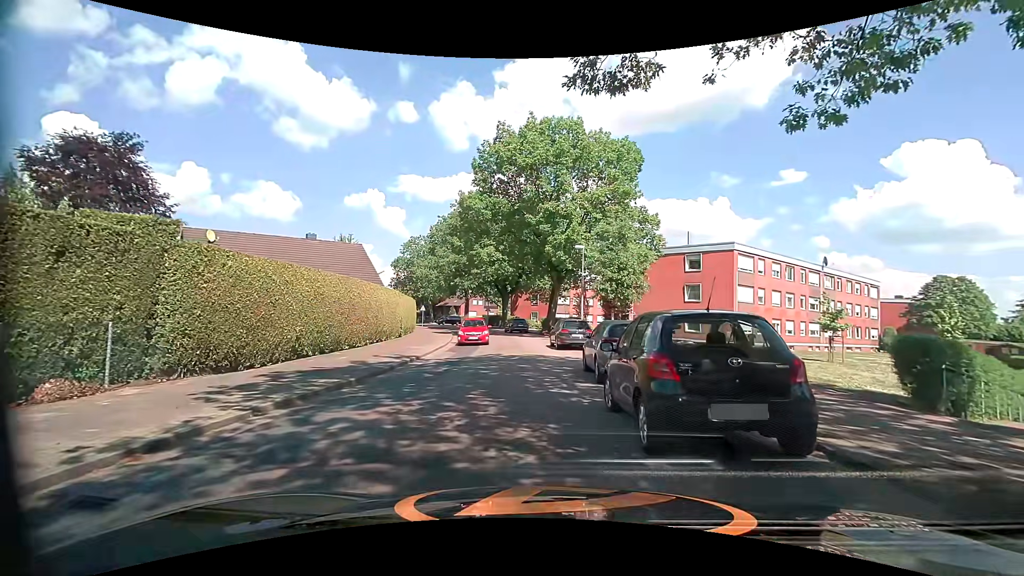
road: tertiary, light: Day
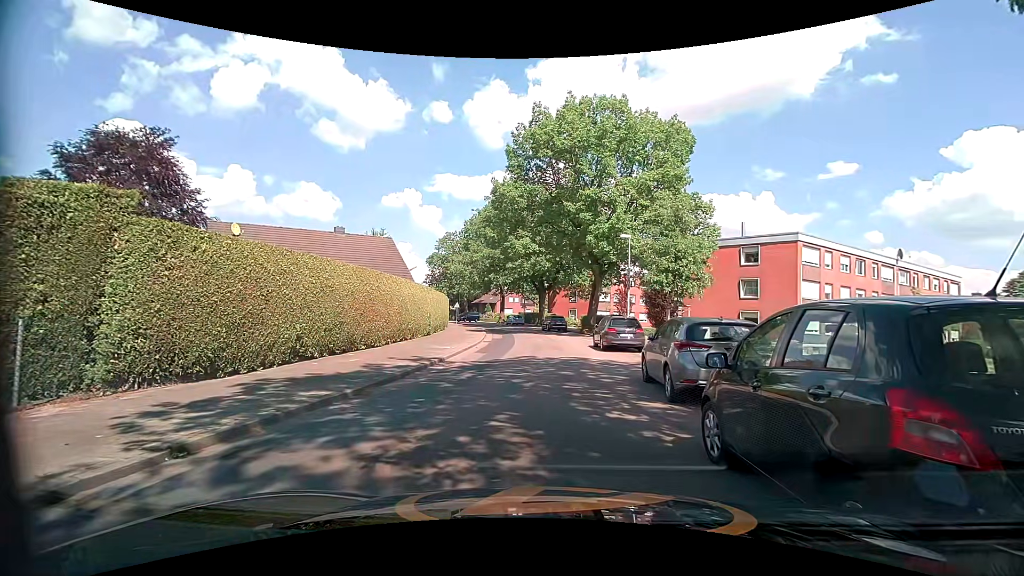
(-0.1, +2.6) m; -4°
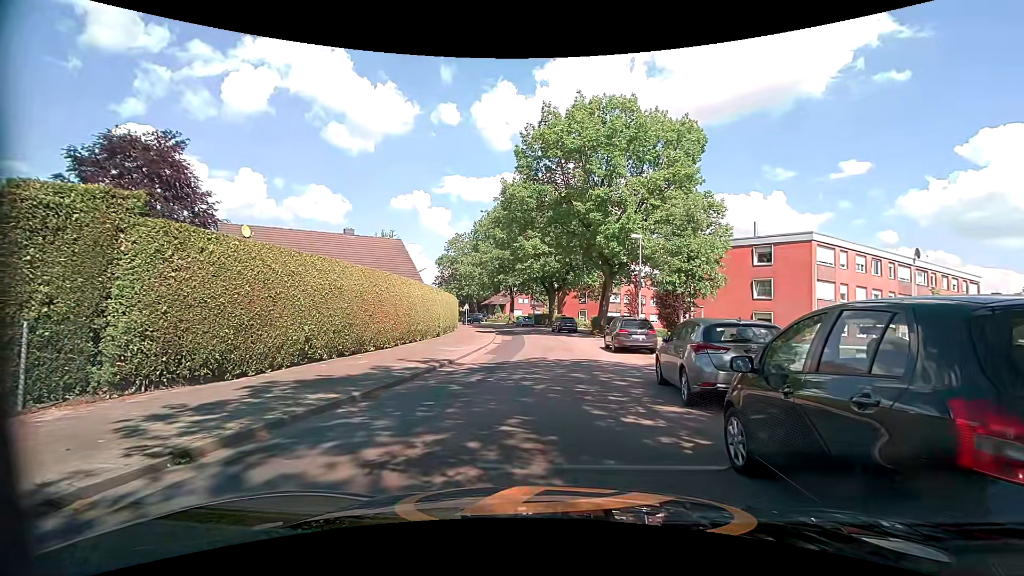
(0.0, +0.2) m; 0°
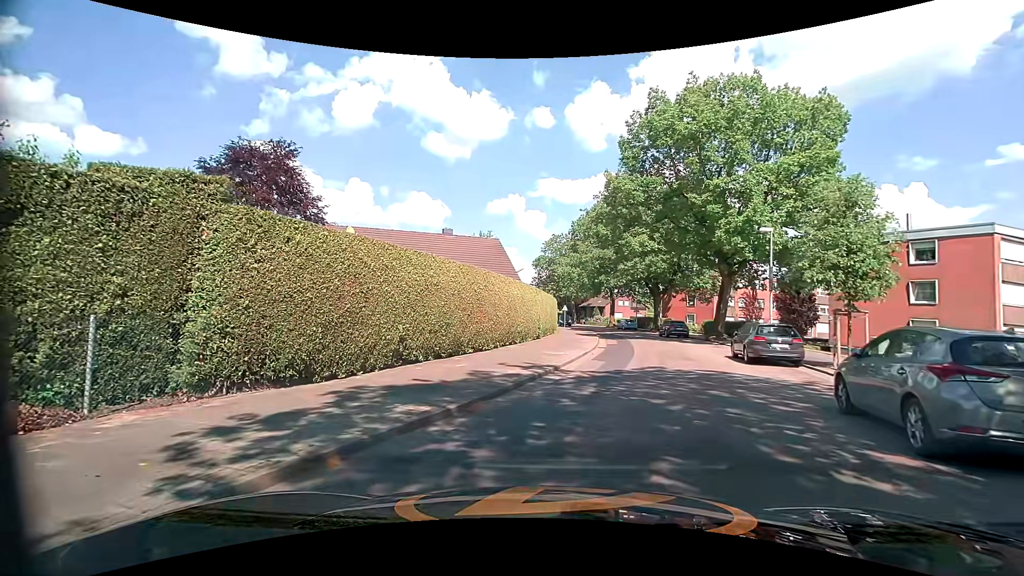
(-0.1, +2.0) m; -12°
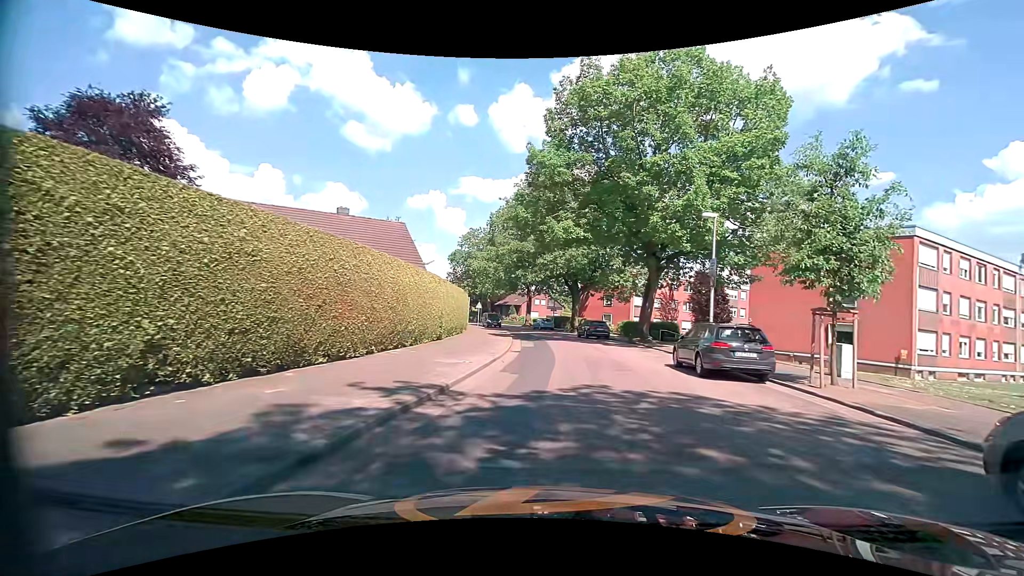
(+0.3, +5.6) m; +8°
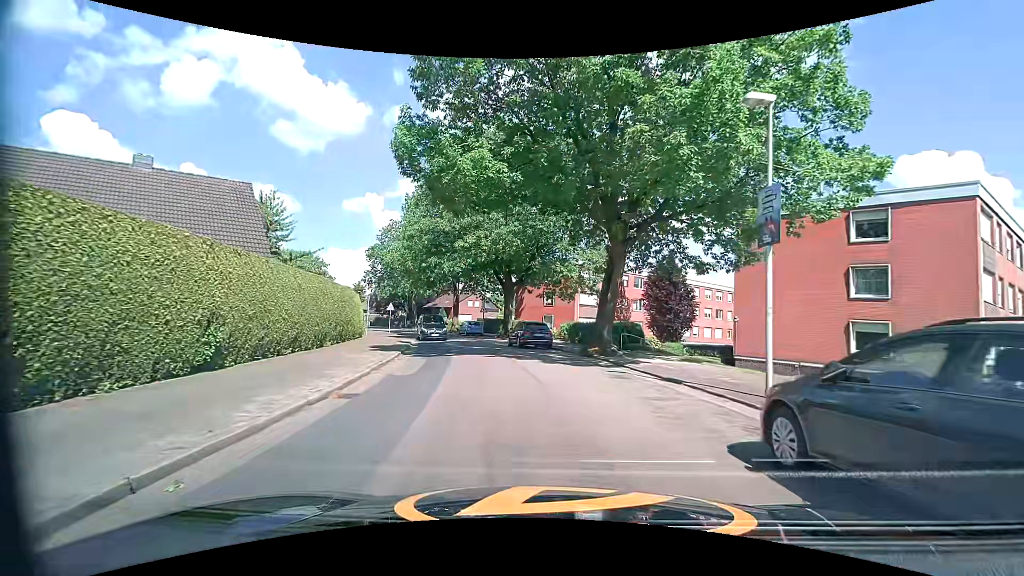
(+1.3, +11.9) m; +6°
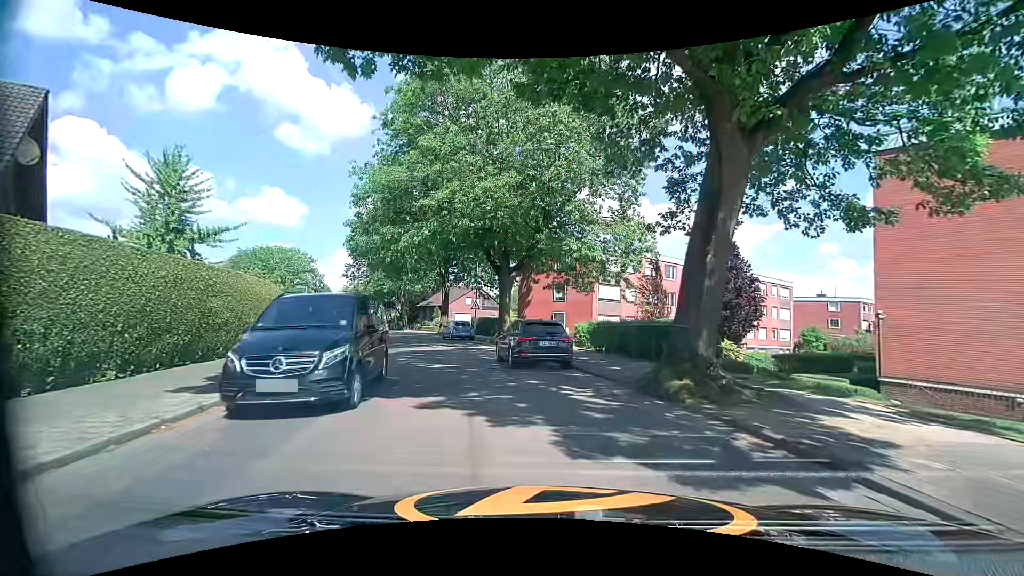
(+0.1, +11.4) m; 0°
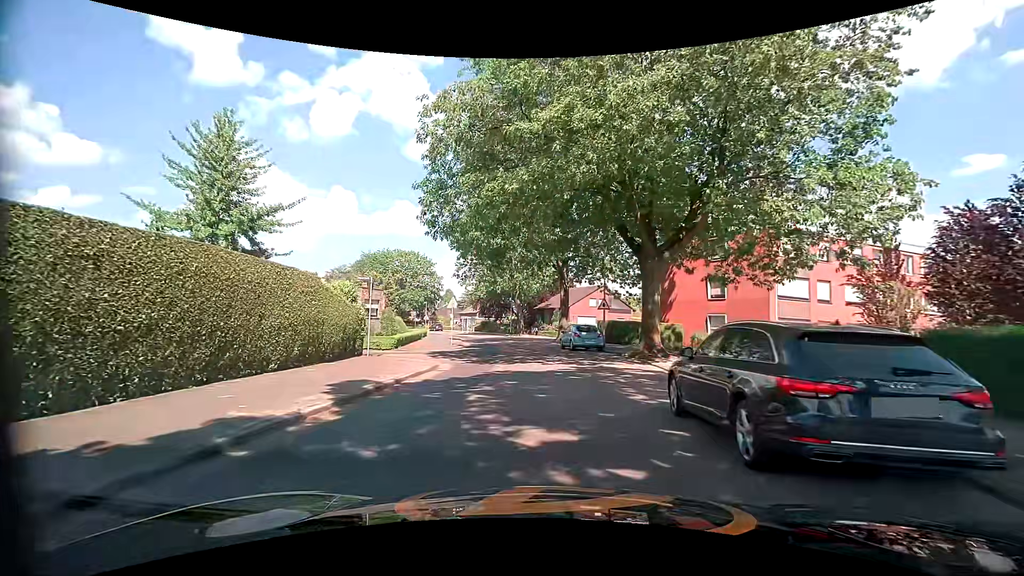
(-1.1, +9.4) m; -13°
(0, +10) (-1, +20) (-2, +30) (-2, +40) (-4, +50) (-6, +60) (-9, +69) (-13, +78) (-18, +87) (-23, +95) m
